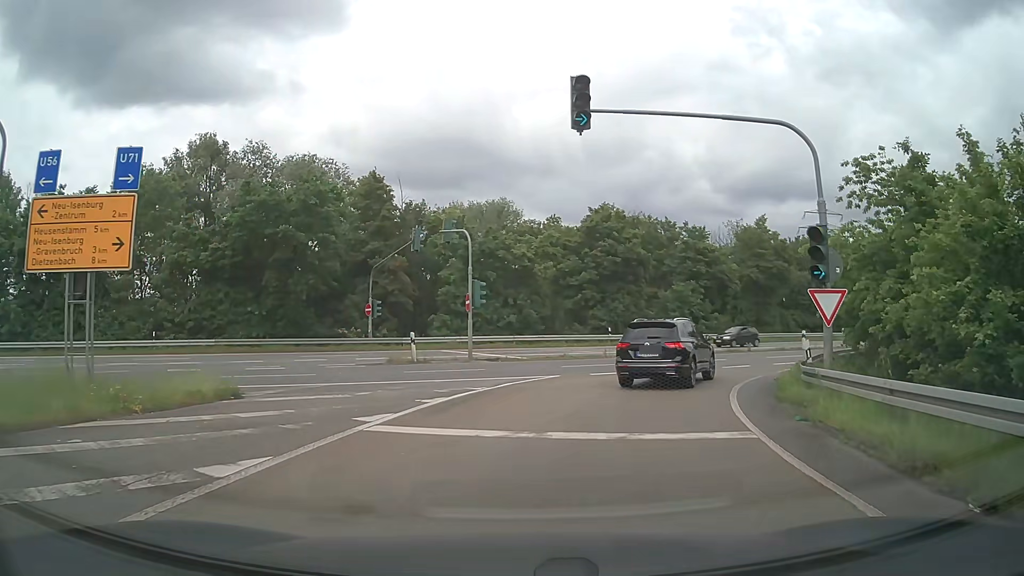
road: motorway_link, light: Day
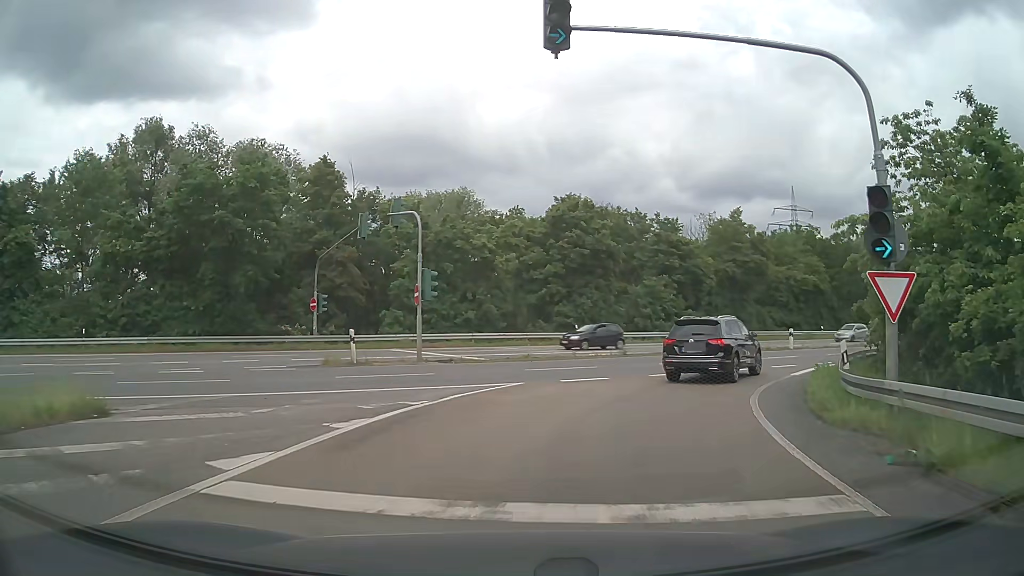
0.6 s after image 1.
(+0.1, +4.1) m; +3°
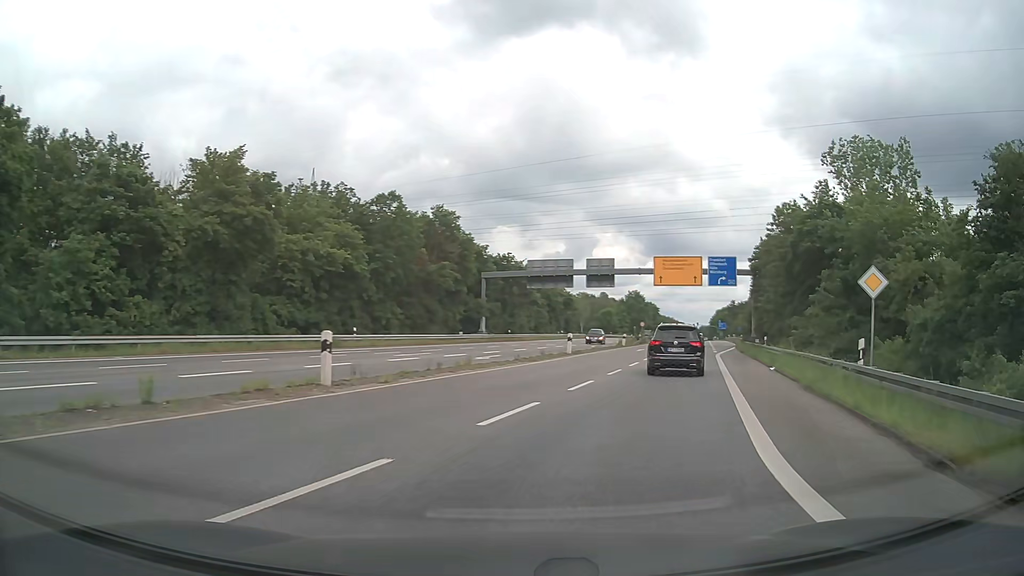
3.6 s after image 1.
(+8.0, +24.3) m; +41°
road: secondary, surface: asphalt
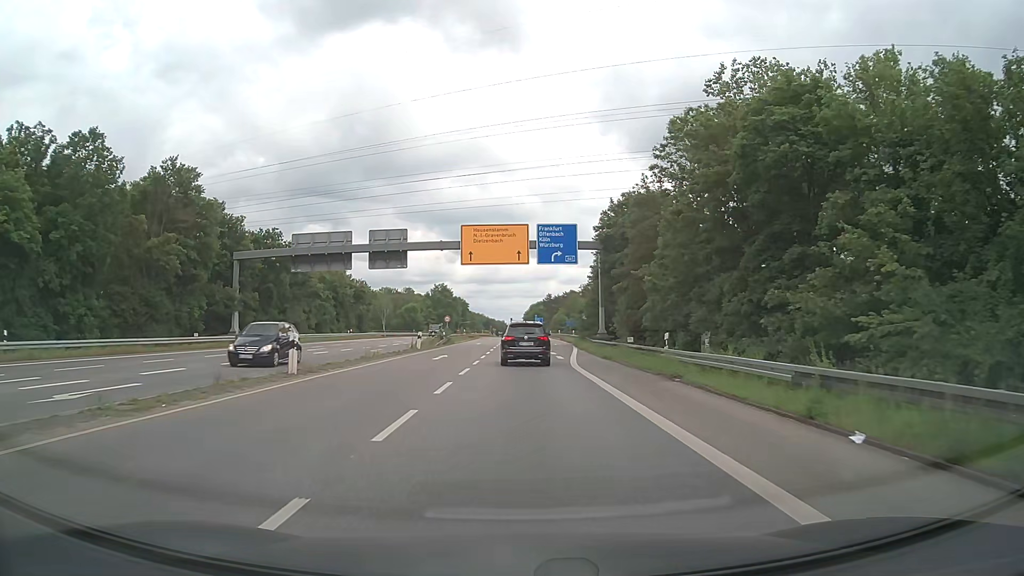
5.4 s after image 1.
(+3.7, +19.1) m; +17°
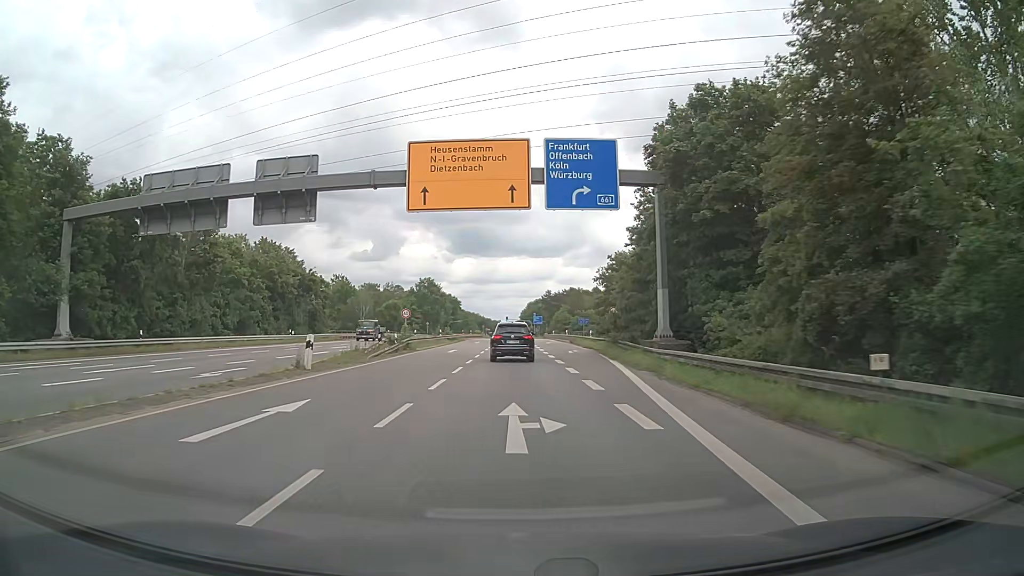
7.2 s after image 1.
(+0.2, +23.2) m; +1°
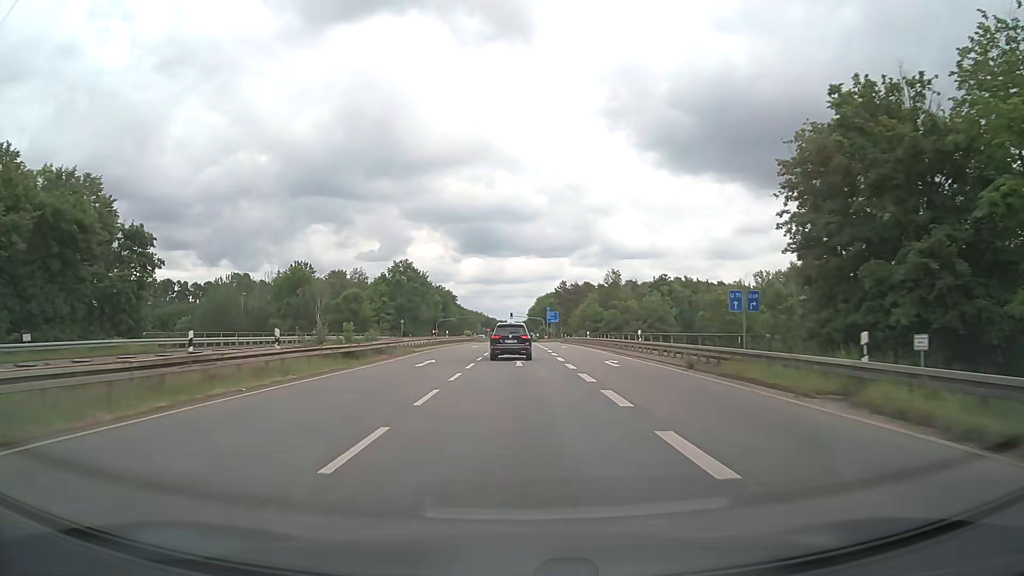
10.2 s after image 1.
(-0.5, +45.4) m; -1°
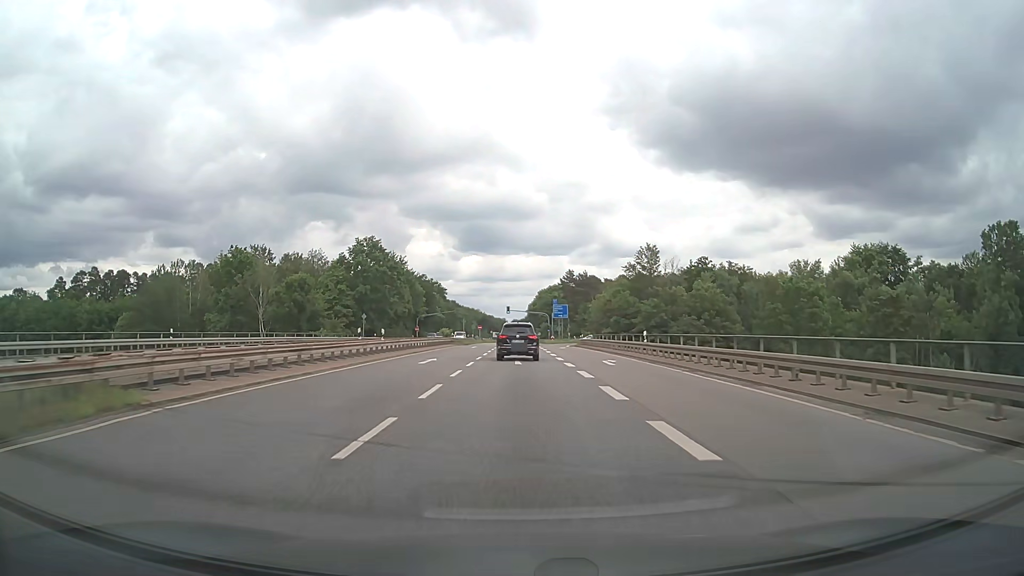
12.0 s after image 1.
(+0.1, +29.5) m; 0°
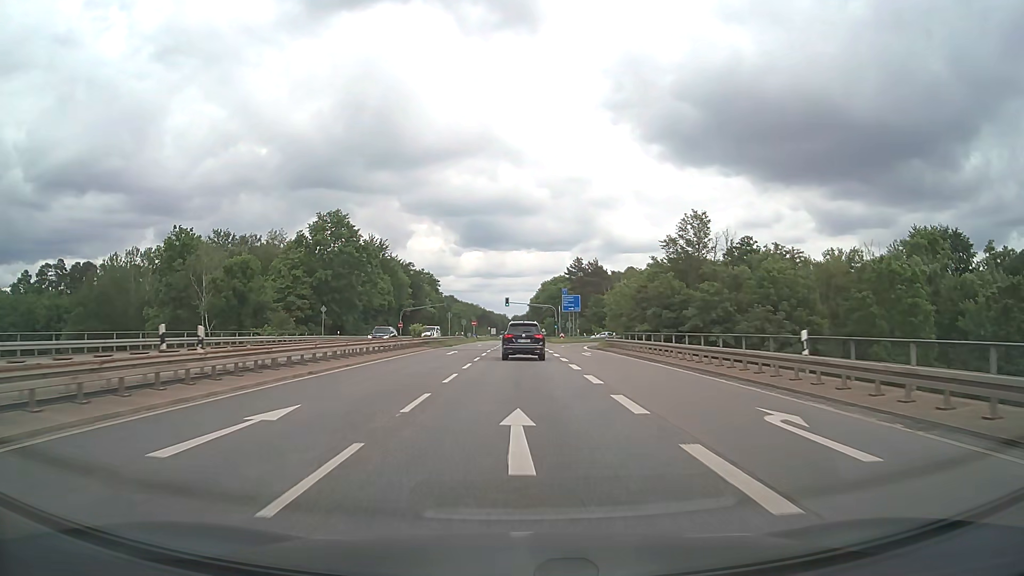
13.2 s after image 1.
(0.0, +19.9) m; 0°
